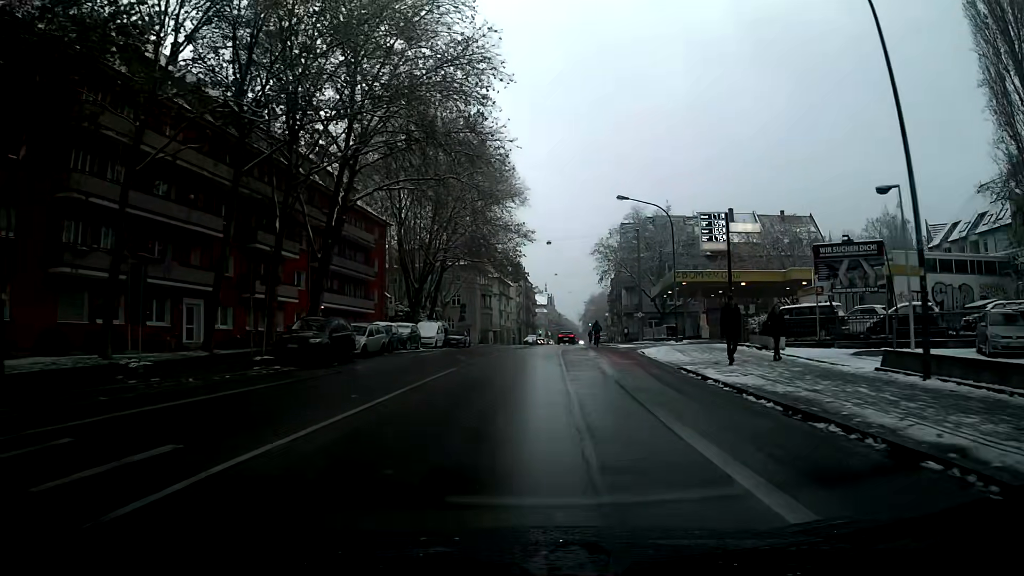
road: secondary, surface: asphalt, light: Day
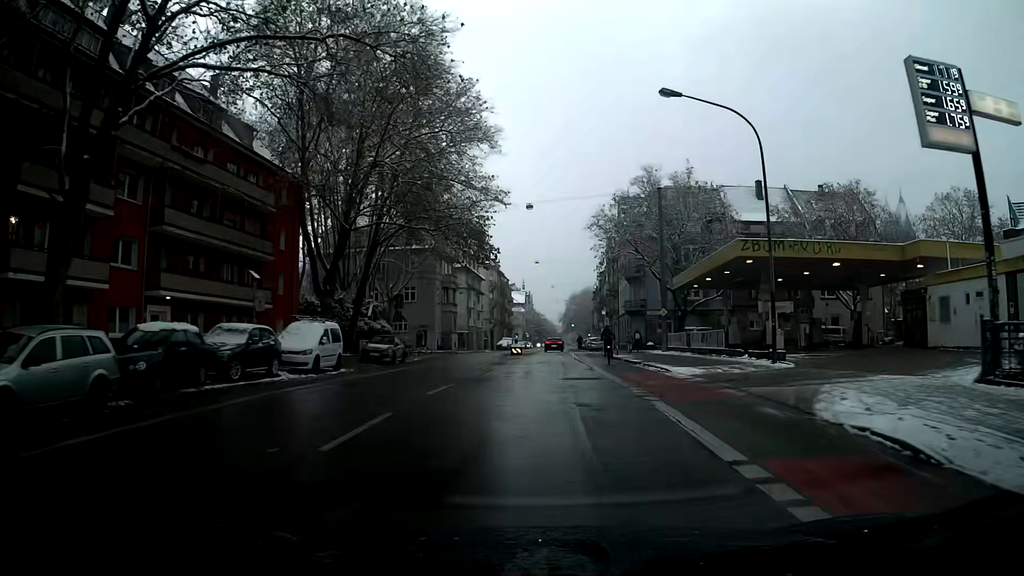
(+0.4, +21.3) m; +2°
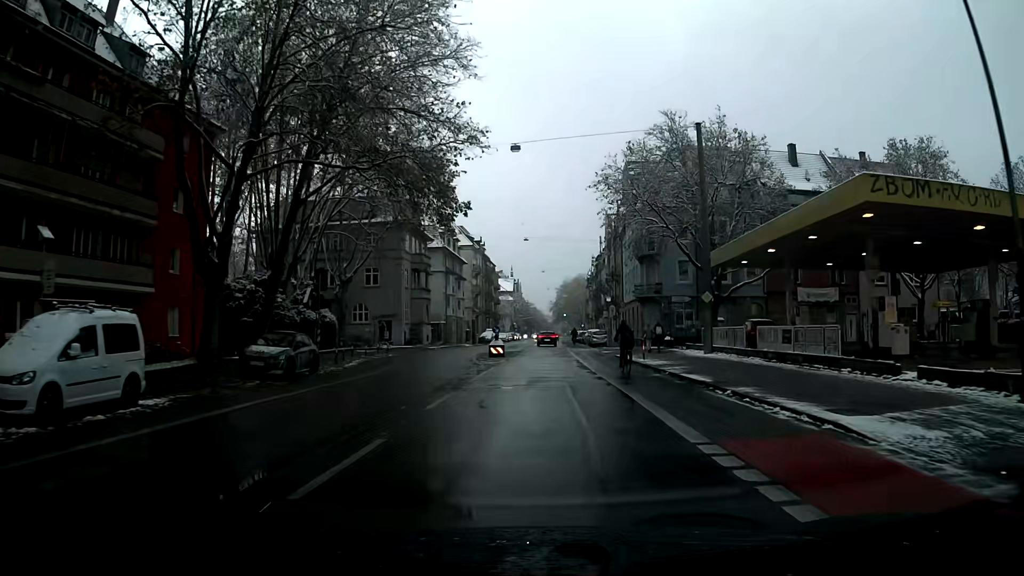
(0.0, +13.6) m; +1°
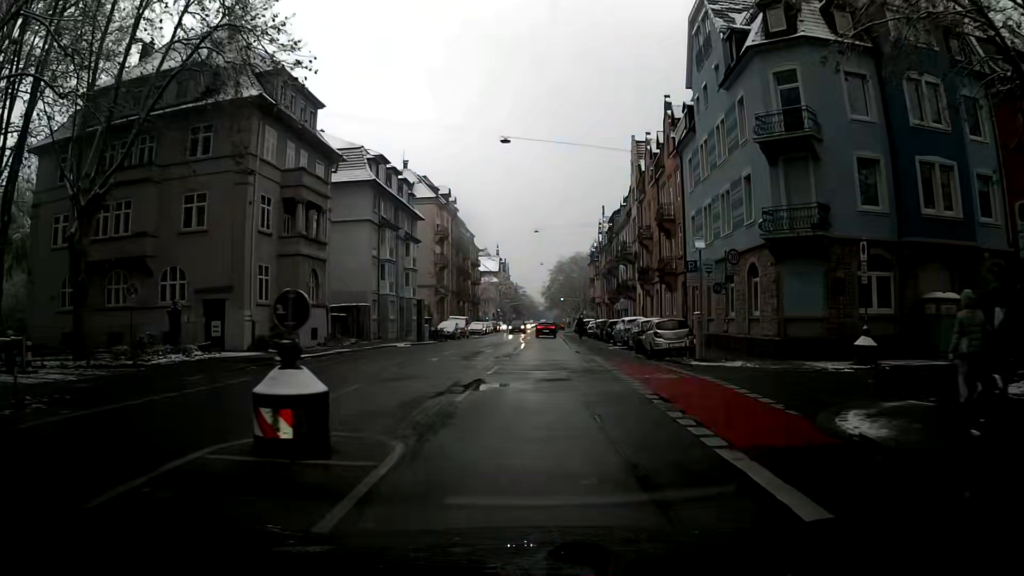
(+0.4, +33.7) m; +1°
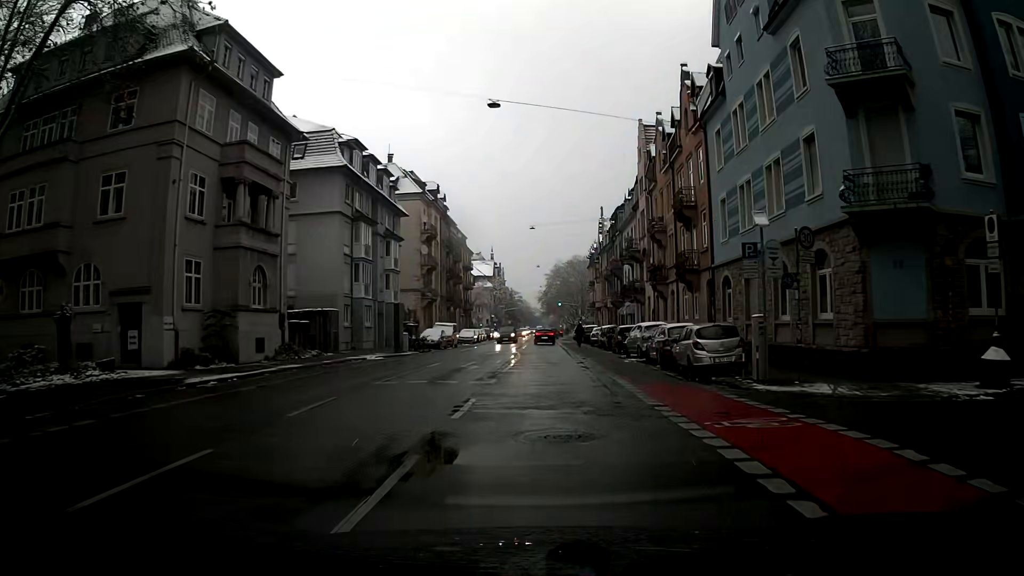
(0.0, +6.9) m; 0°
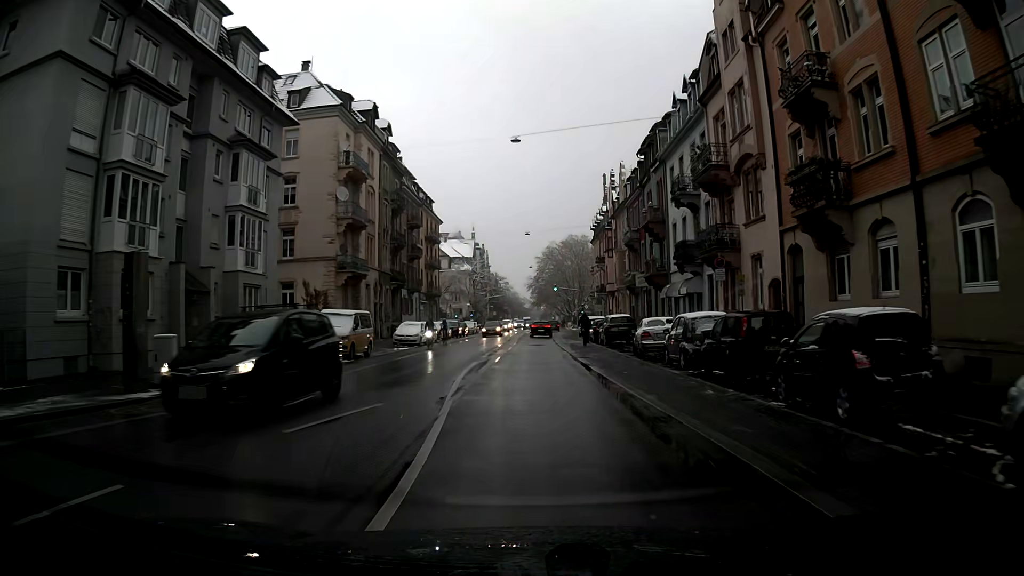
(+0.4, +28.4) m; 0°
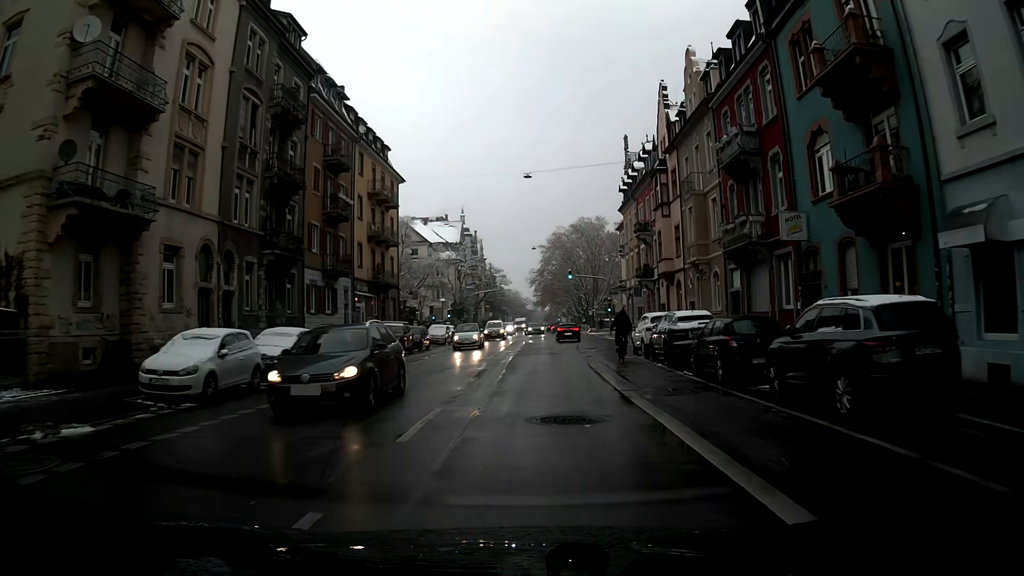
(0.0, +29.3) m; 0°
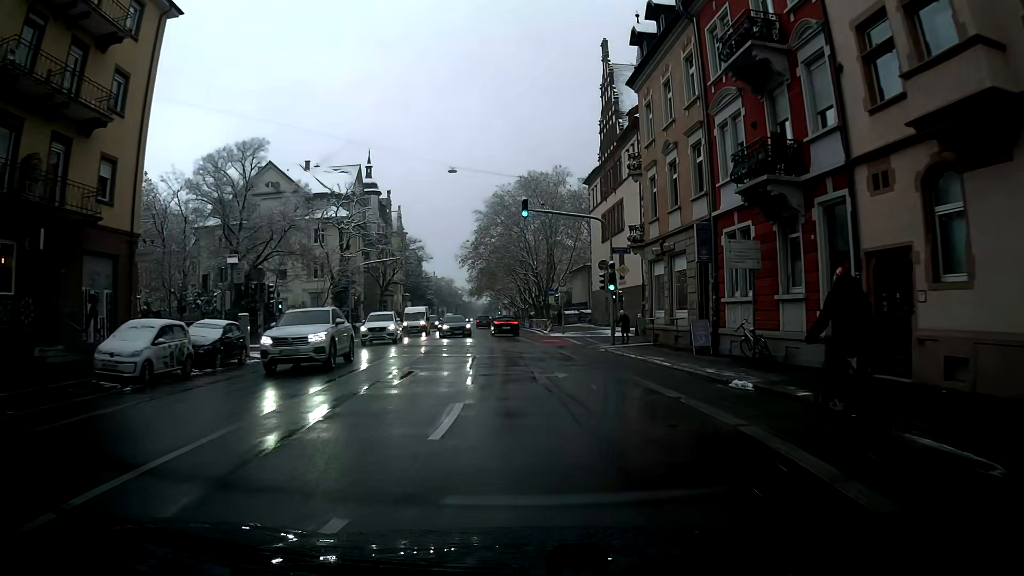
(+1.6, +36.2) m; +4°
